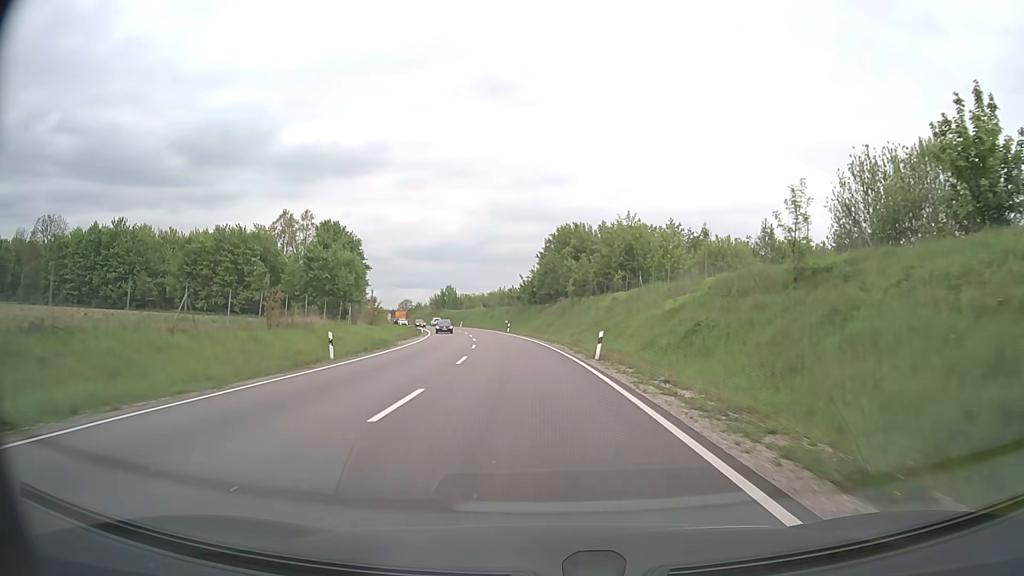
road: primary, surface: asphalt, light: Day
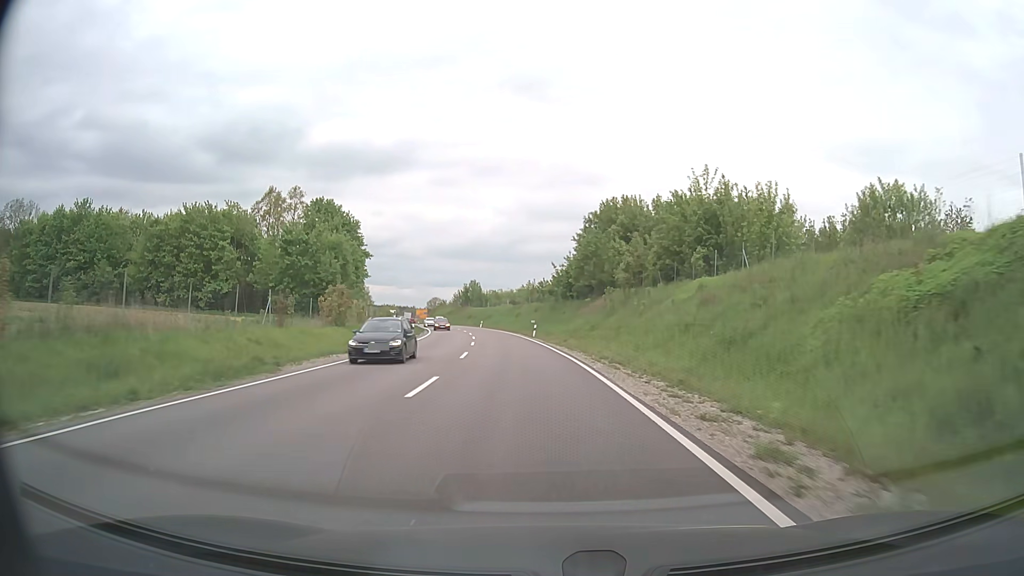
(-0.5, +21.4) m; -3°
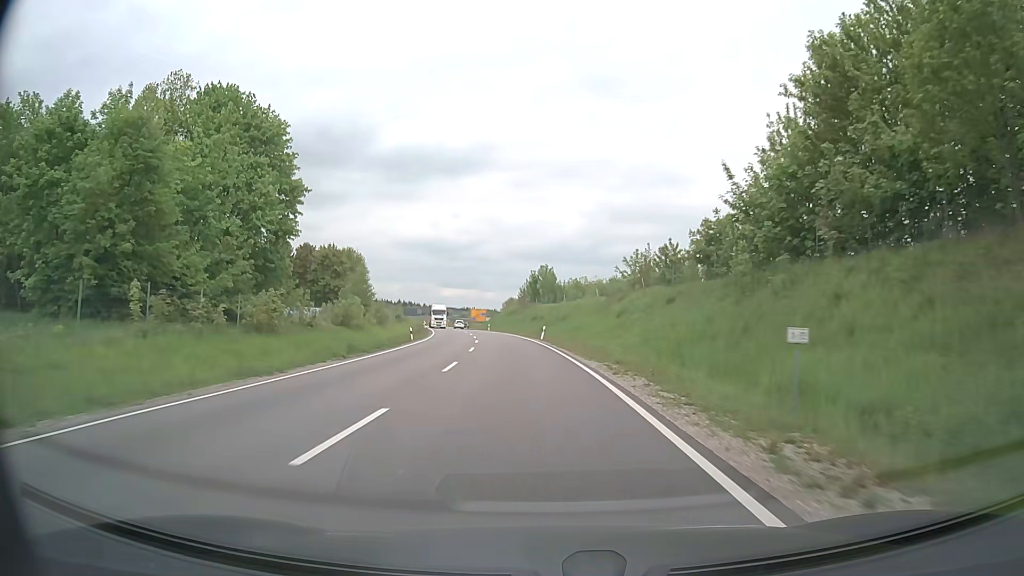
(-3.4, +54.2) m; -7°
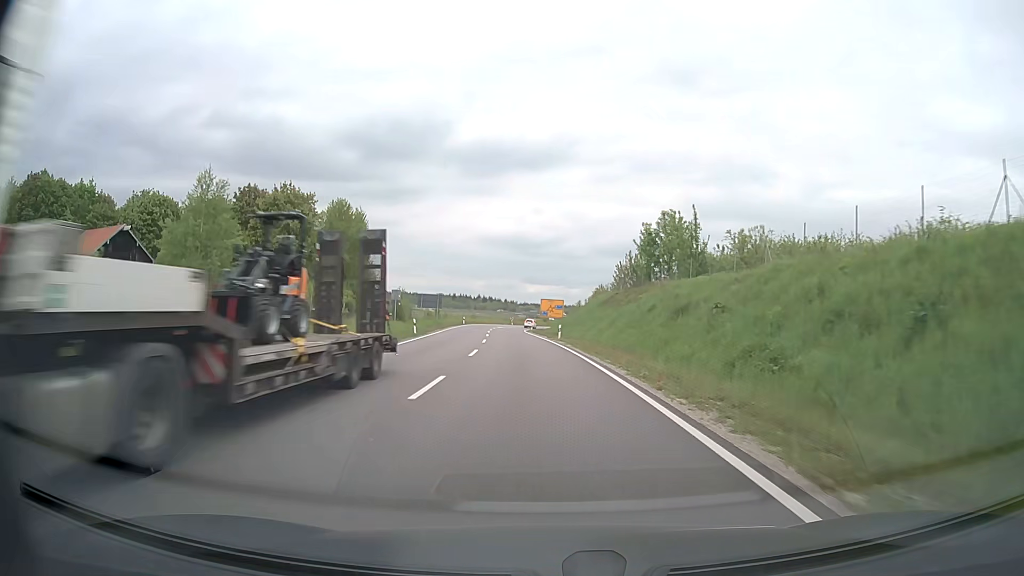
(-3.5, +55.8) m; -7°
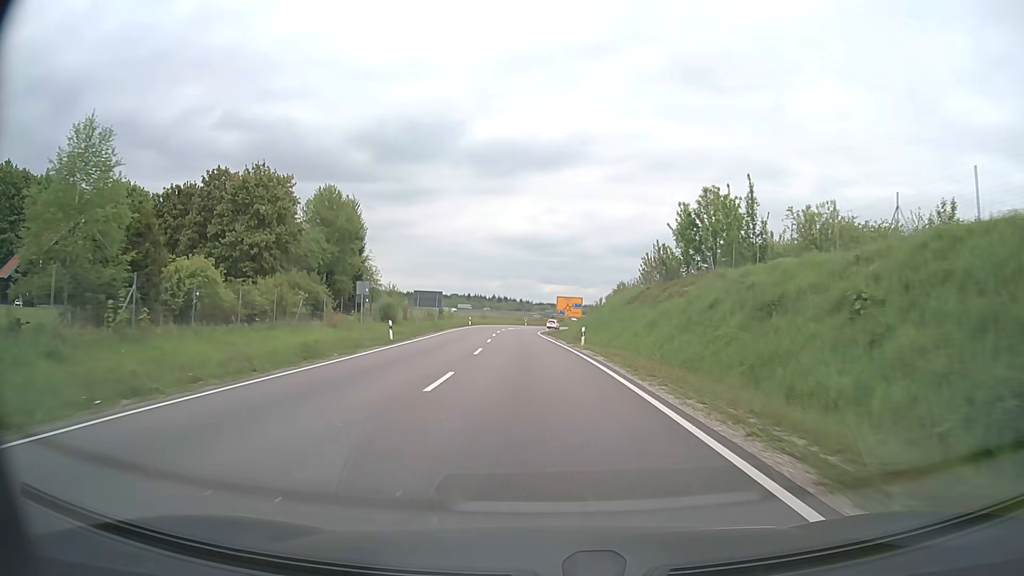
(-0.1, +10.9) m; -1°
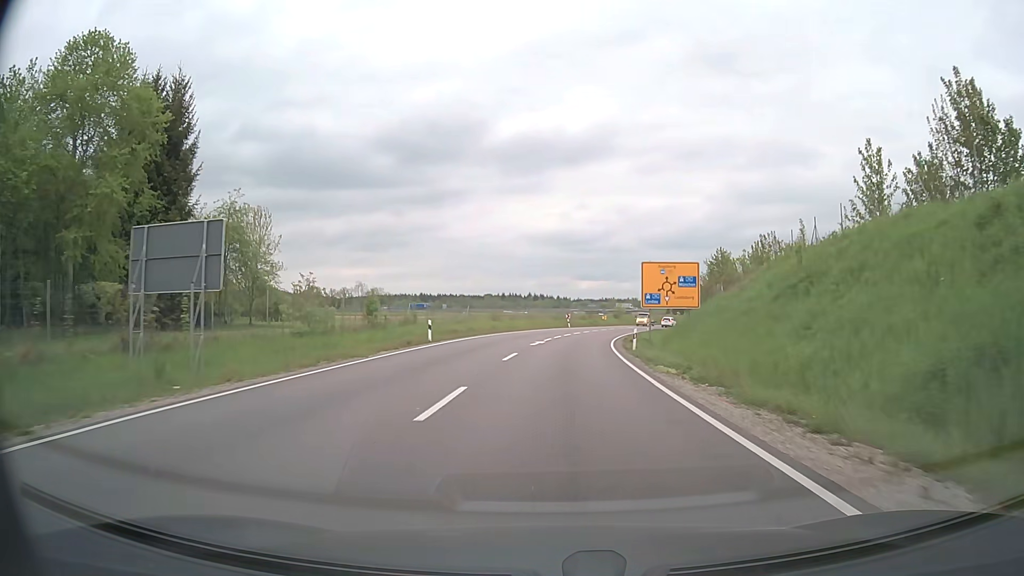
(-2.0, +51.5) m; -3°
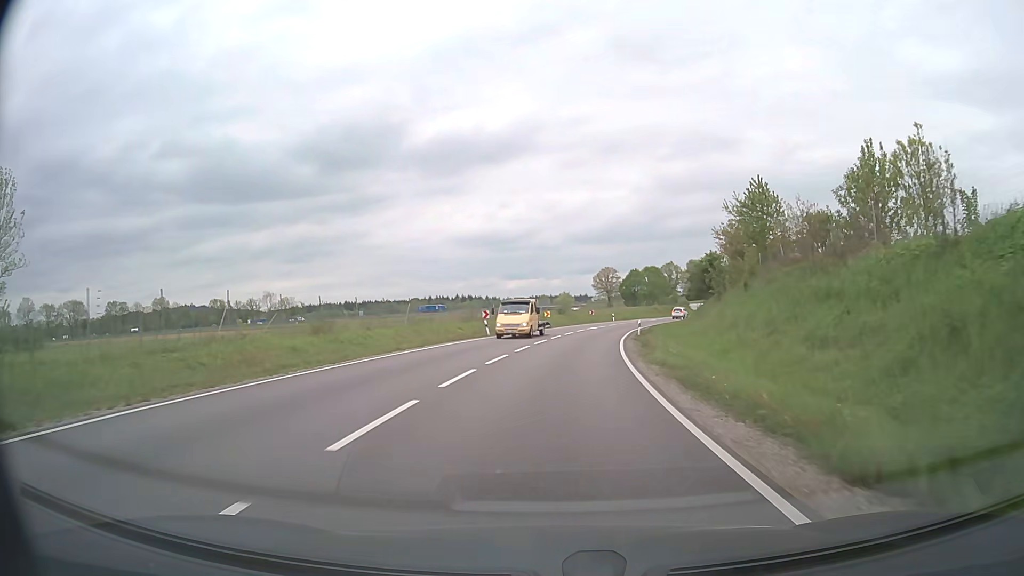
(+1.8, +37.9) m; +6°
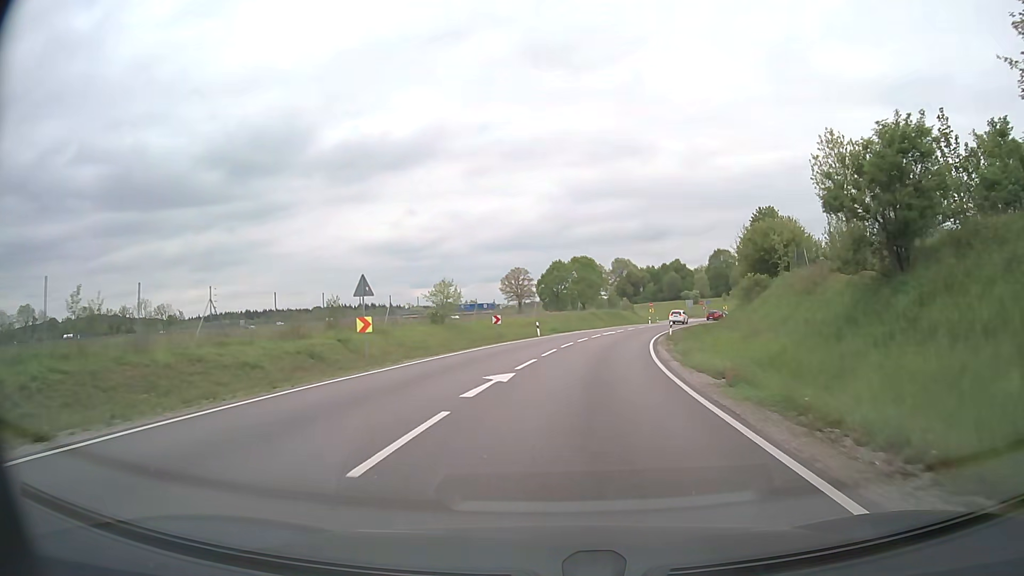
(+2.8, +42.7) m; +8°
(0, +10) (+1, +20) (+2, +30) (+4, +40) (+6, +50) (+9, +59) (+12, +69) (+15, +78) (+19, +87) (+24, +96) m
